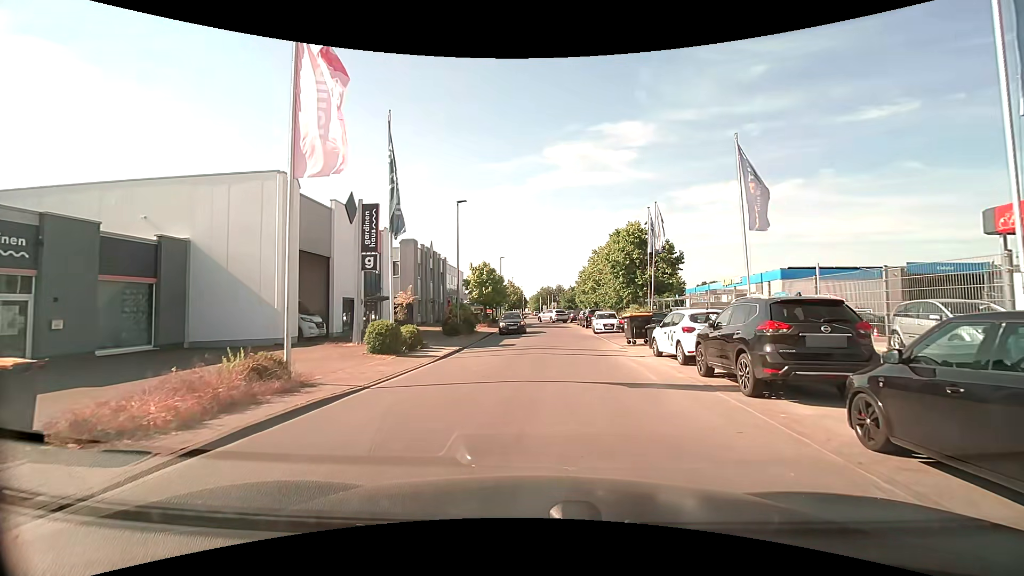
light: Day
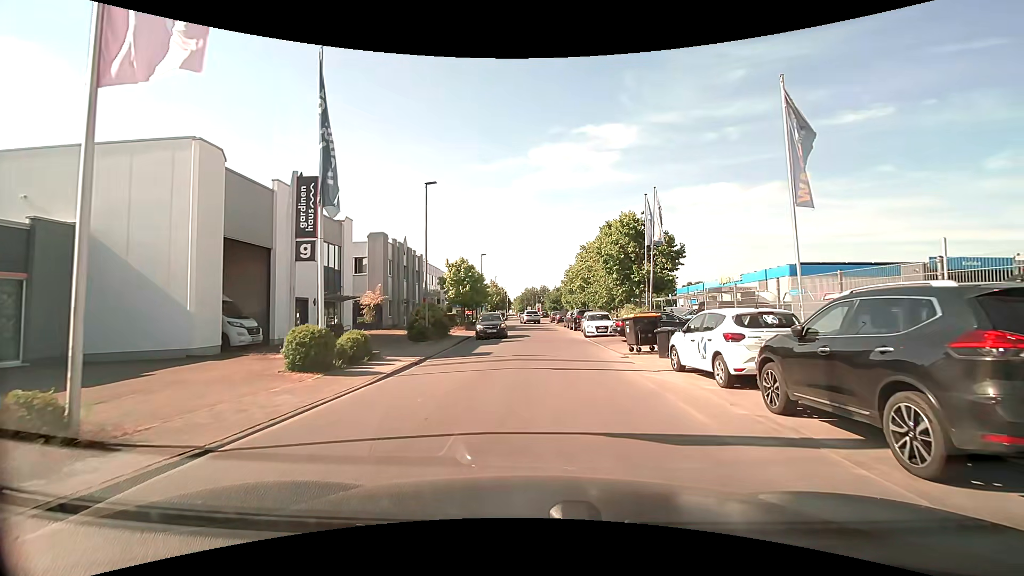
(+0.1, +4.3) m; +2°
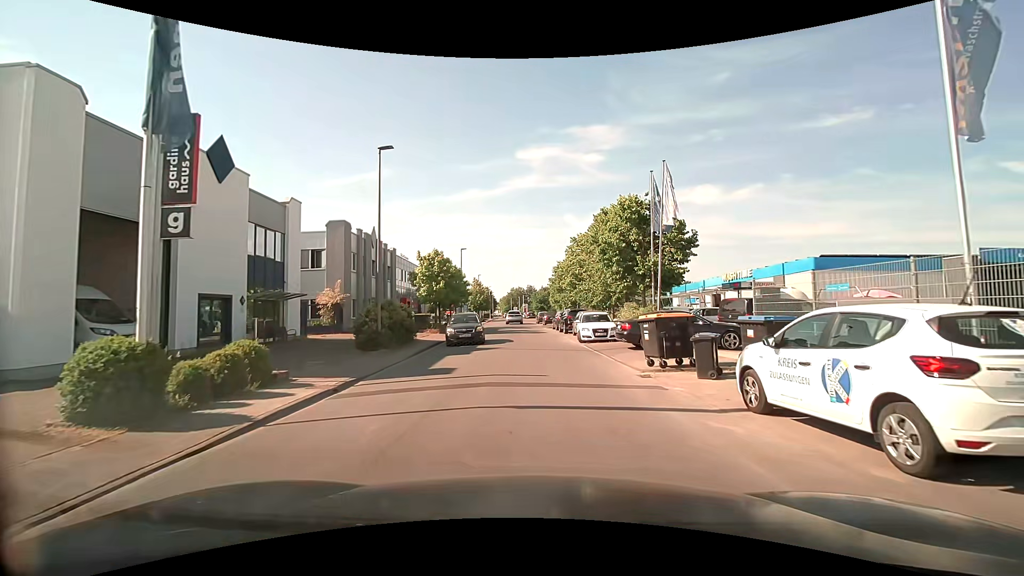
(+0.1, +5.2) m; +2°
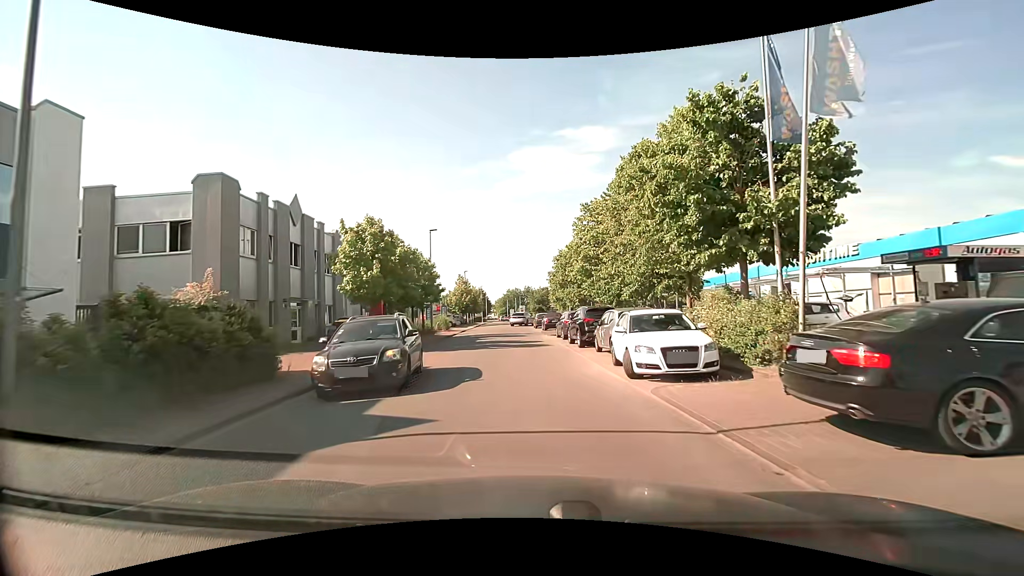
(0.0, +13.2) m; 0°
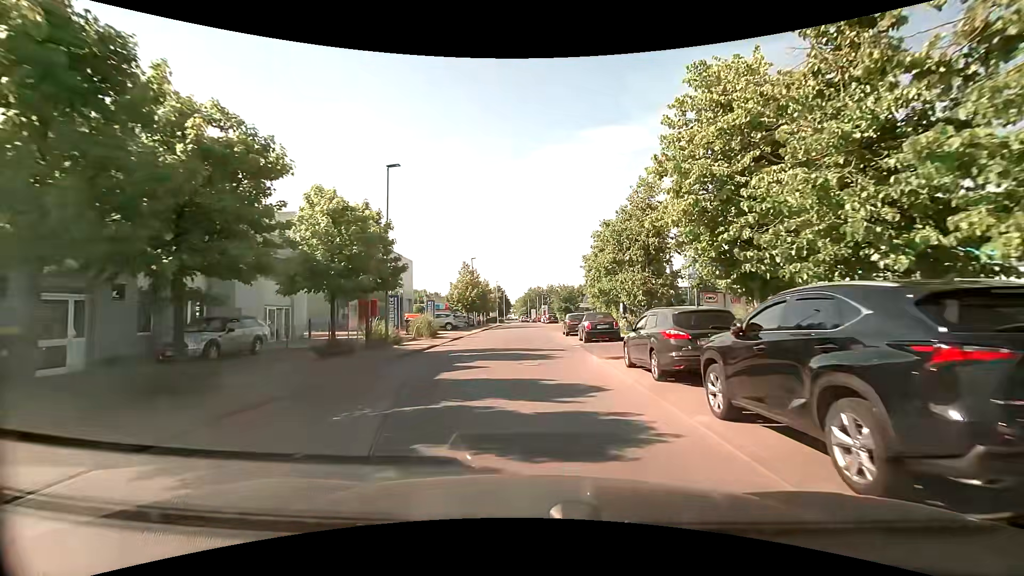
(-0.5, +16.2) m; -3°
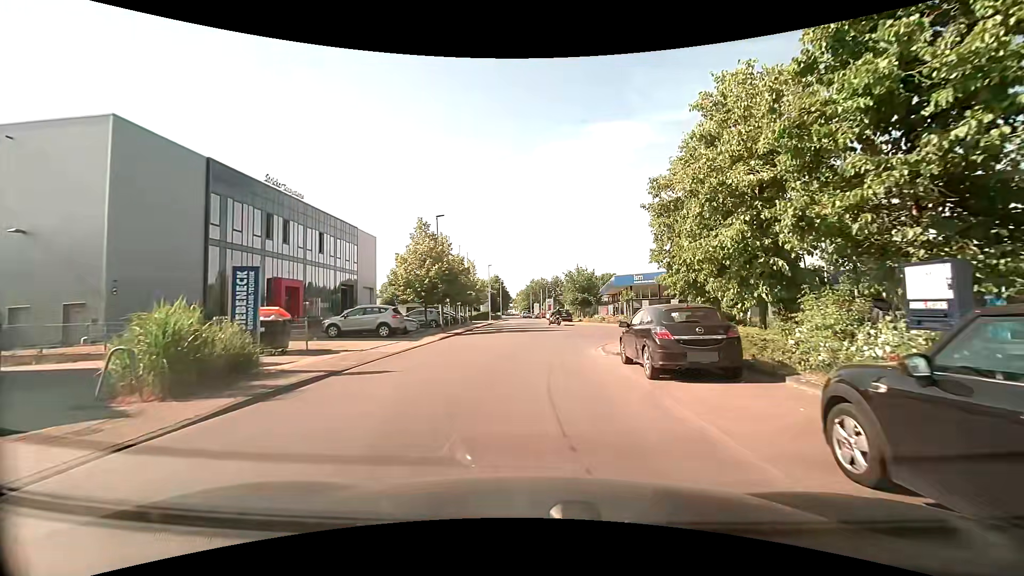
(-0.1, +21.8) m; +1°
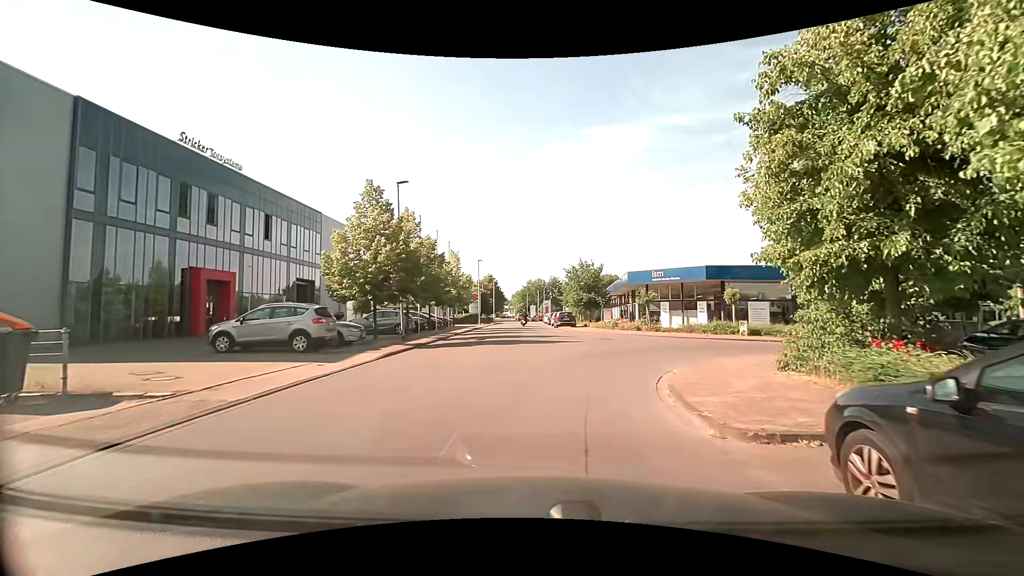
(-0.1, +8.9) m; -1°
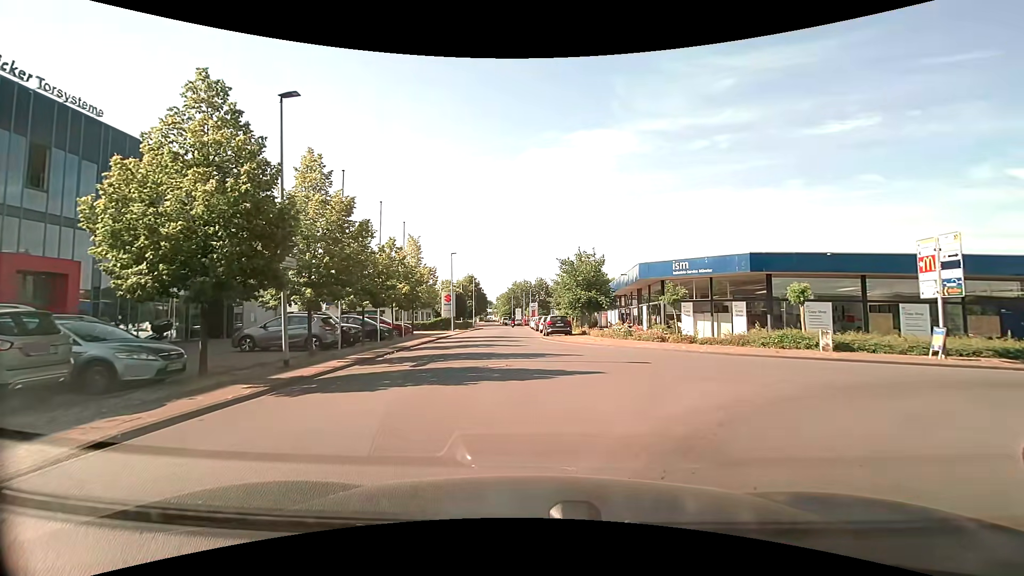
(+0.2, +10.1) m; +3°
